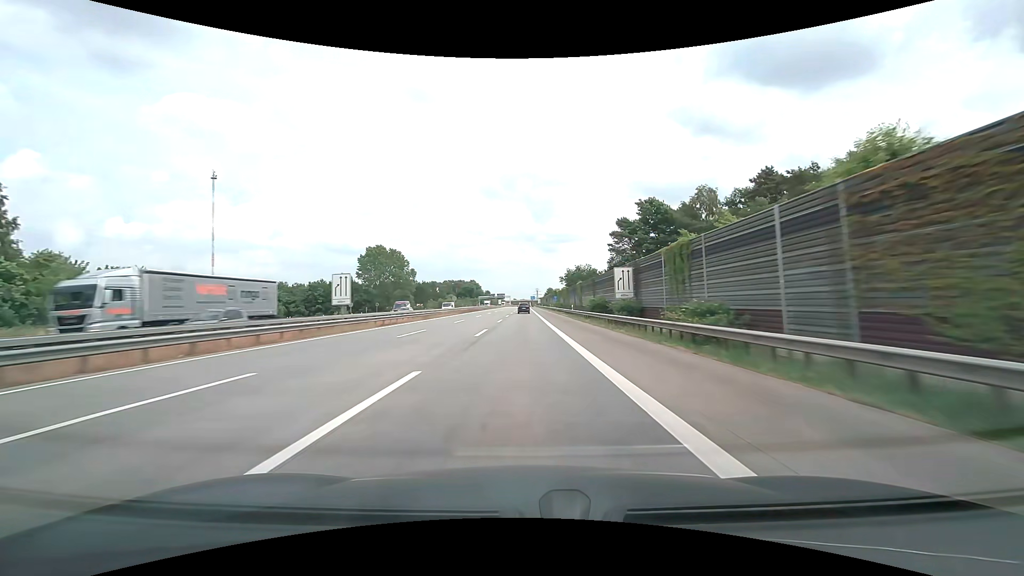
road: motorway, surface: concrete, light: Day
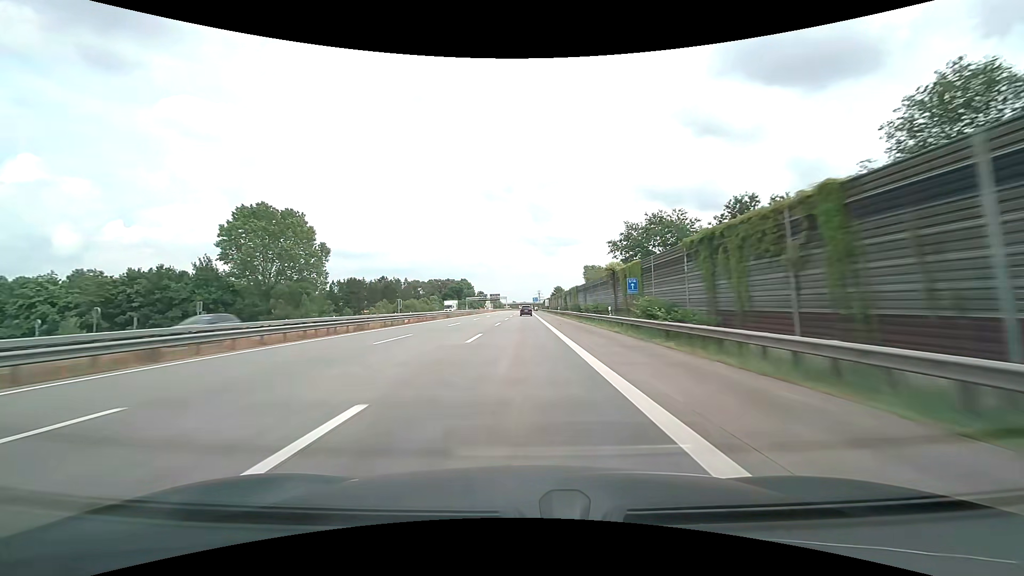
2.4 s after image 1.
(0.0, +75.9) m; 0°
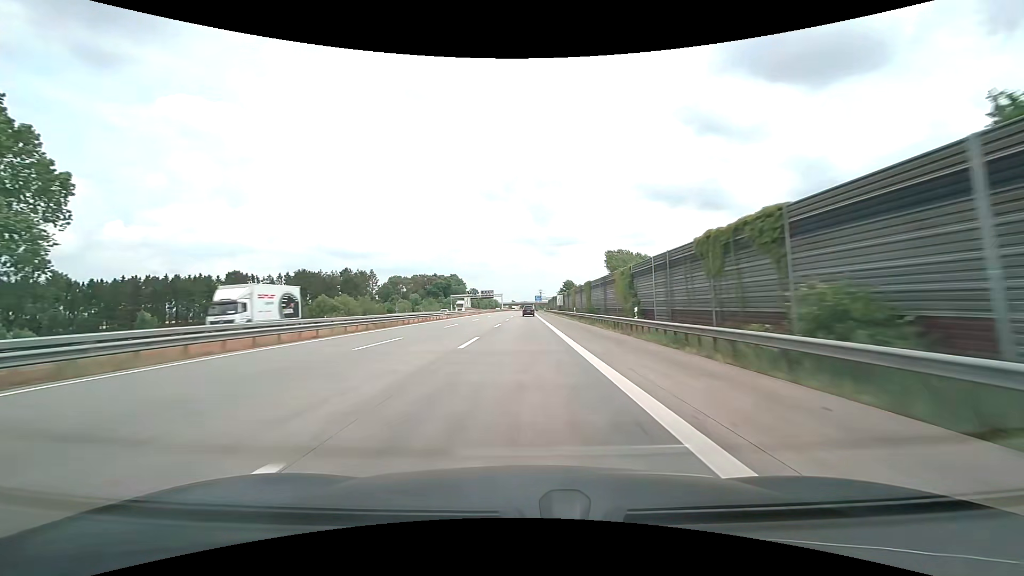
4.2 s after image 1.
(0.0, +56.9) m; 0°
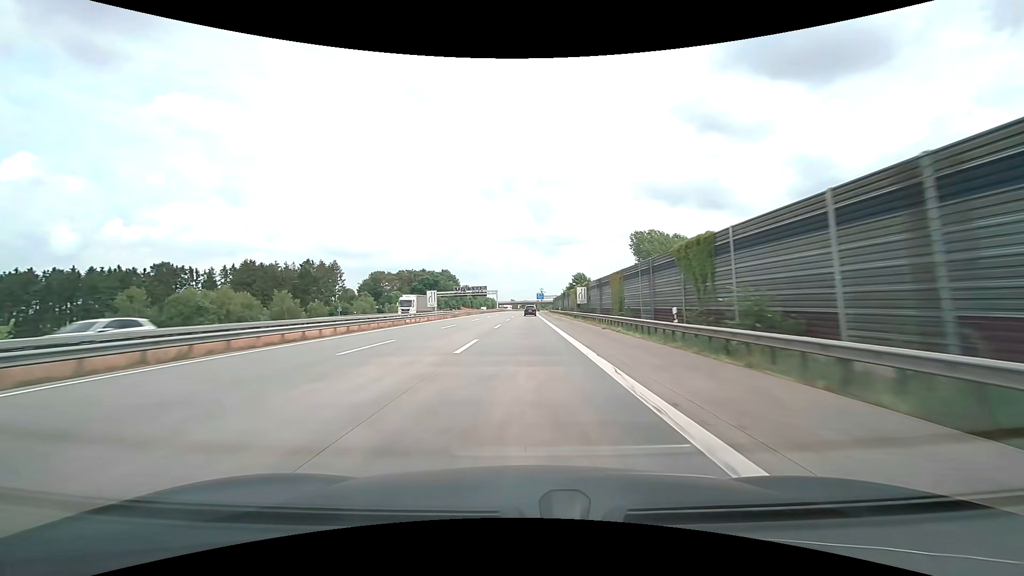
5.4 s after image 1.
(-0.1, +38.0) m; 0°
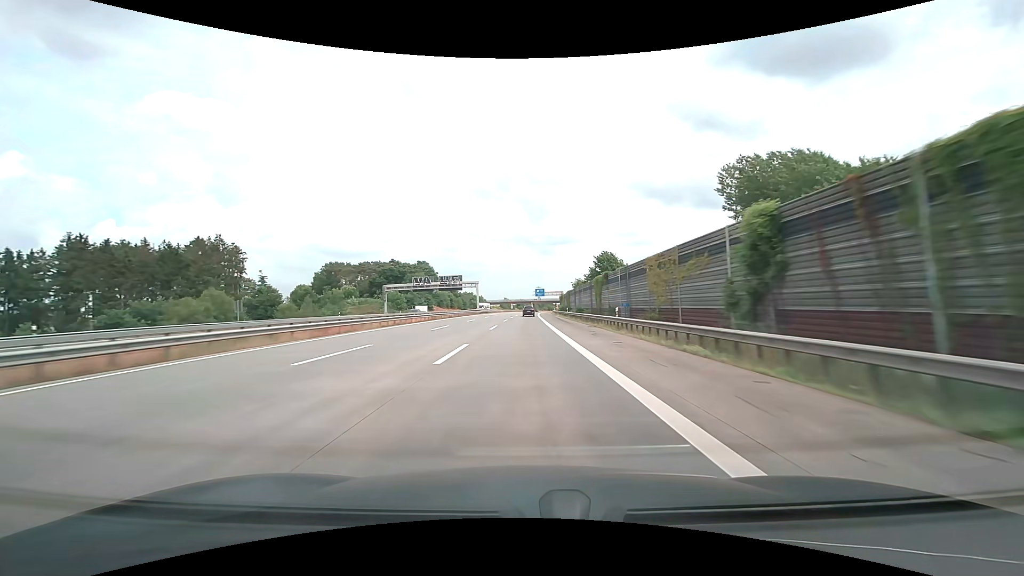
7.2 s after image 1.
(+0.2, +57.0) m; 0°
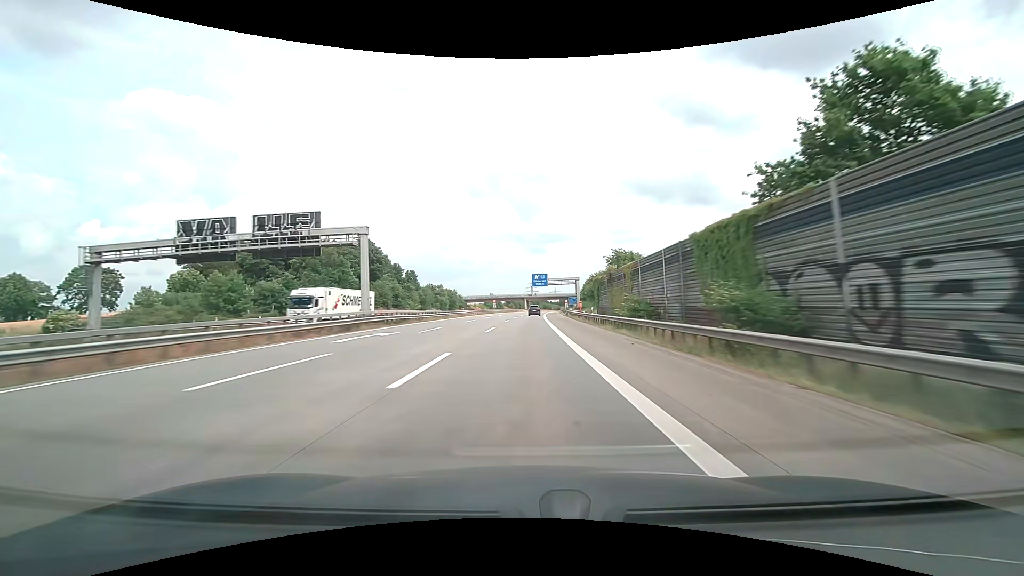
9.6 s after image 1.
(+0.4, +76.0) m; +1°
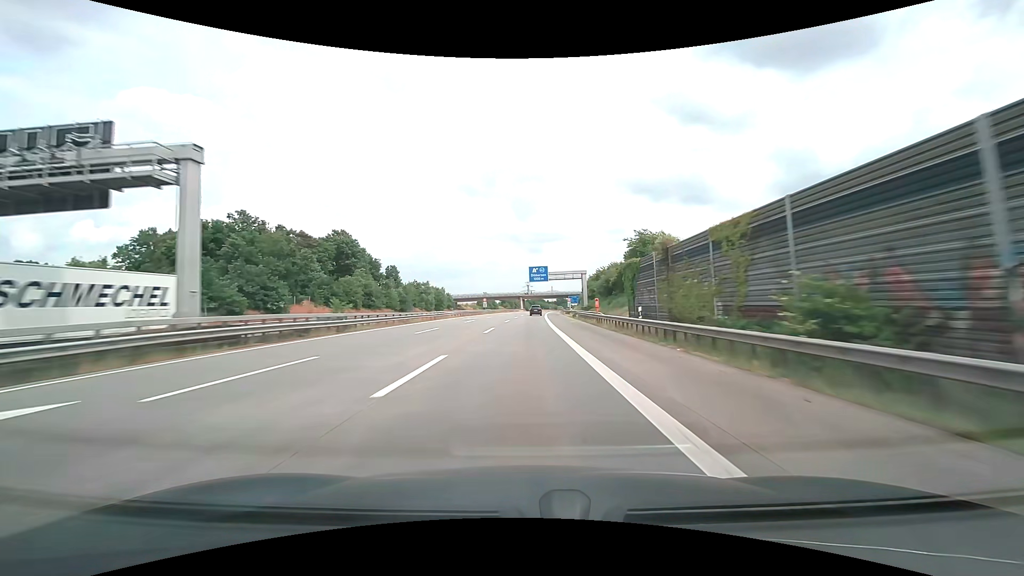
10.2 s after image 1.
(+0.1, +19.0) m; 0°
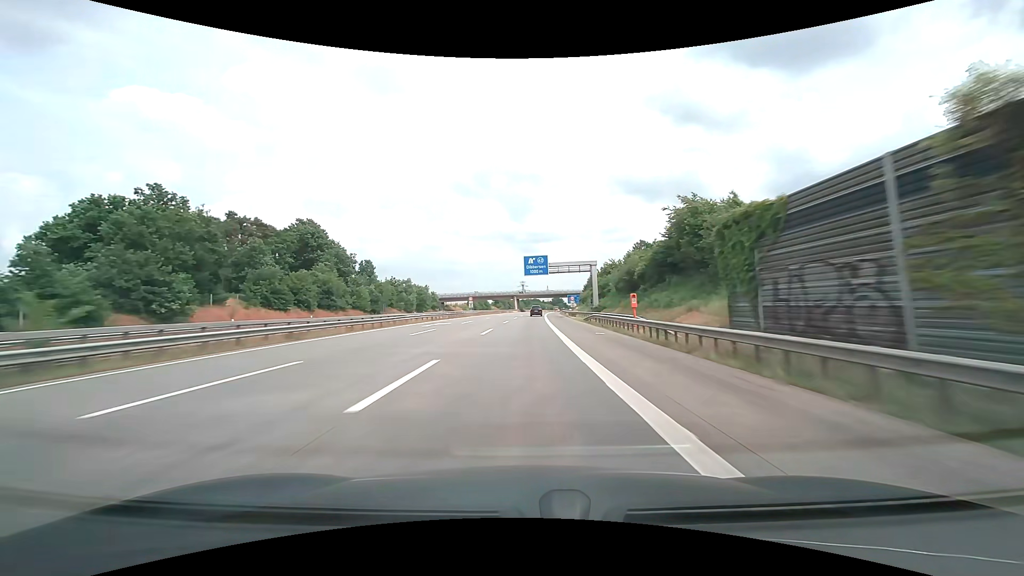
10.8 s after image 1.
(+0.1, +19.0) m; +1°
(0, +10) (0, +20) (0, +30) (0, +40) (+1, +50) (+1, +60) (+1, +70) (+2, +80) (+2, +90) (+2, +100) m
